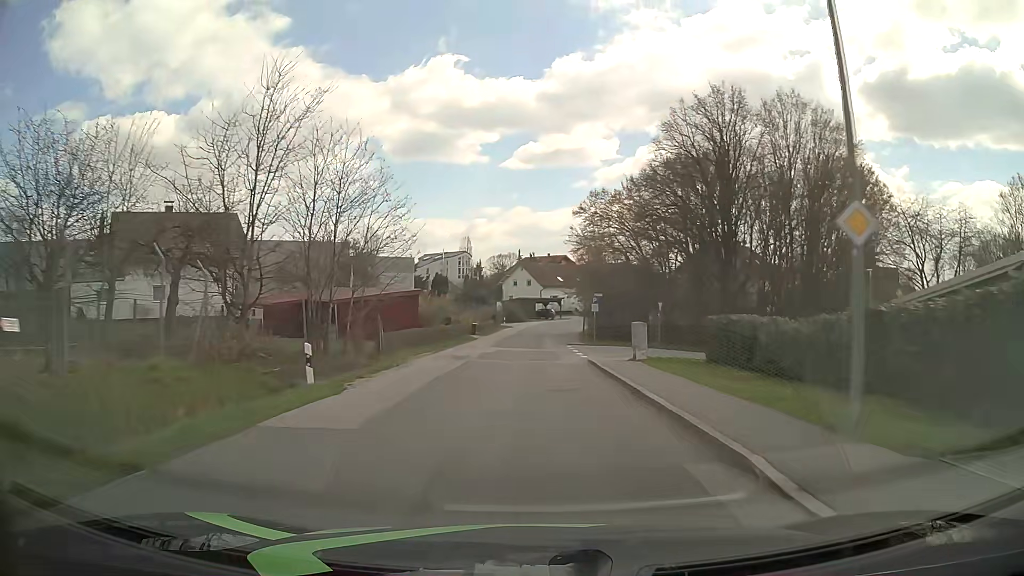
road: residential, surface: asphalt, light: Day
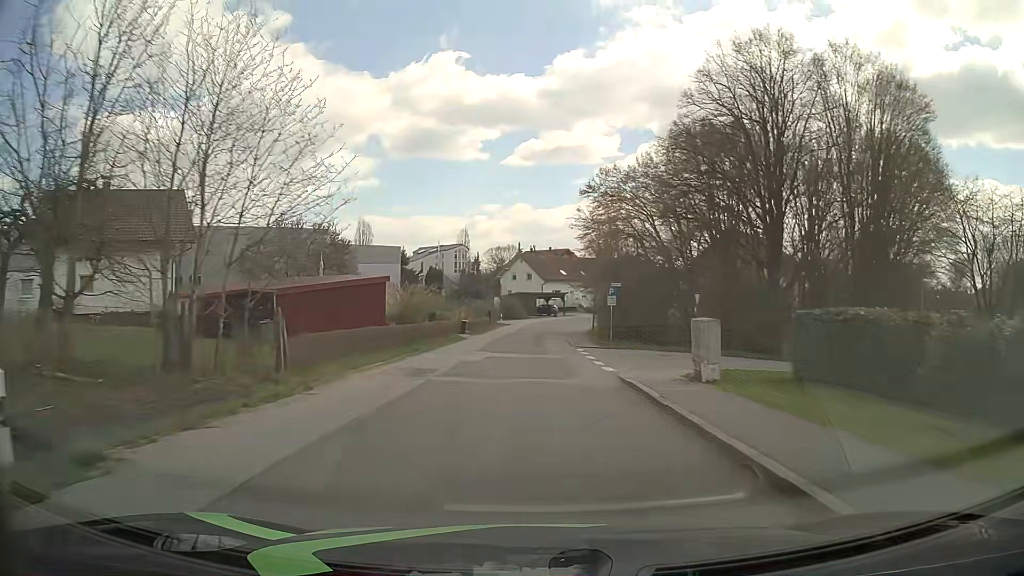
(+0.1, +8.6) m; 0°
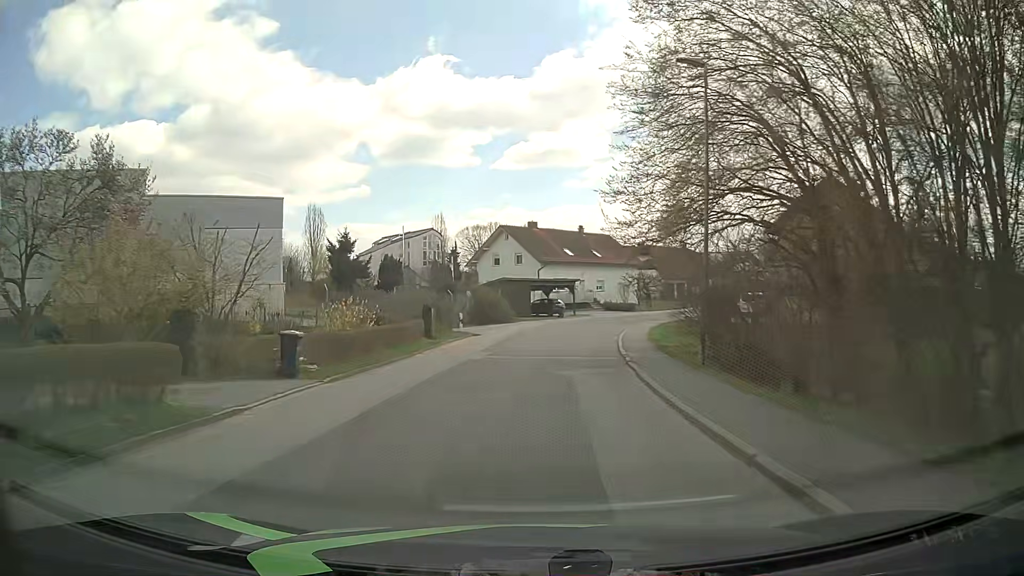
(+0.2, +32.5) m; 0°
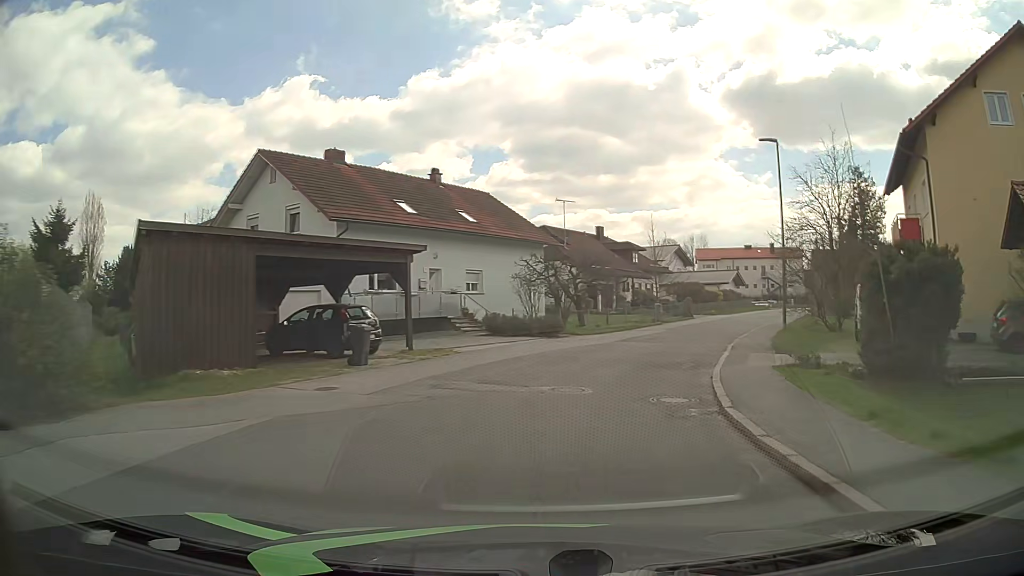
(+2.7, +37.6) m; +11°
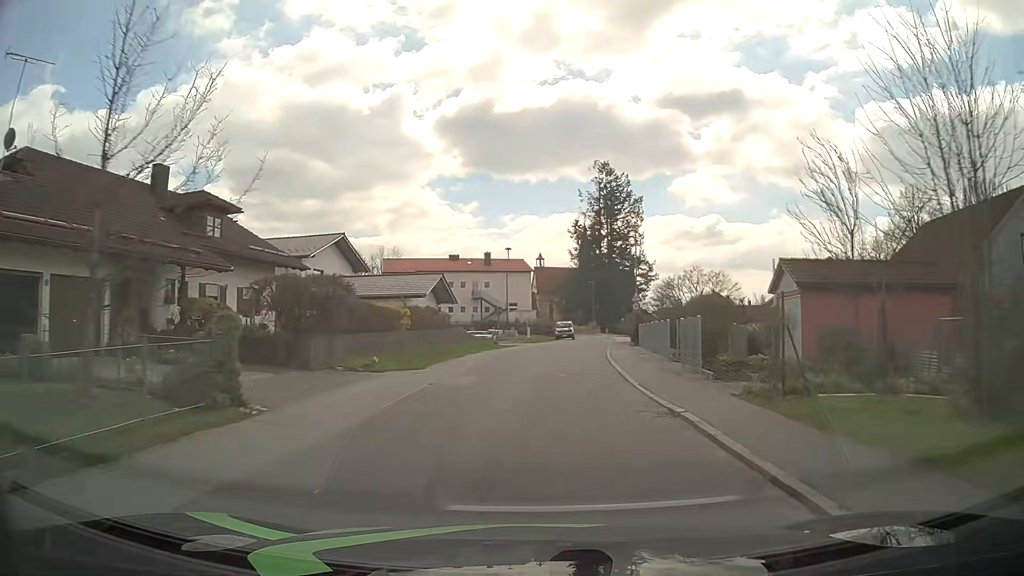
(+10.1, +34.9) m; +27°
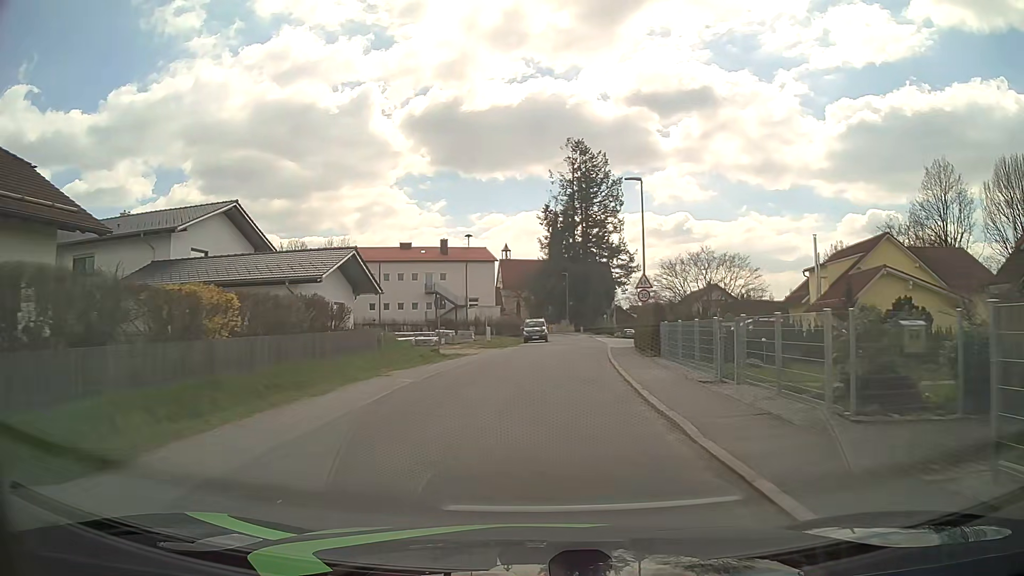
(+0.4, +14.6) m; +3°
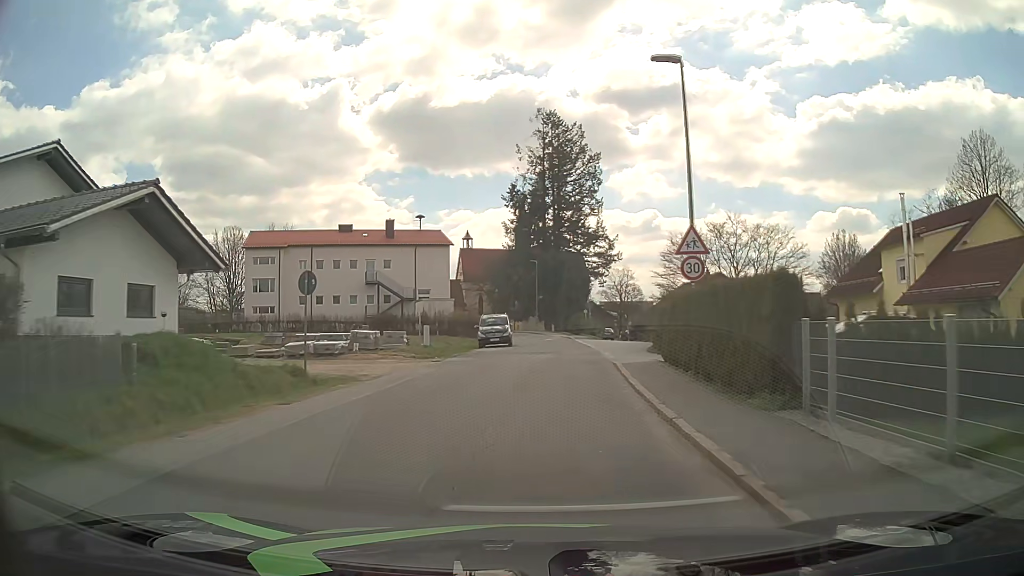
(+0.4, +14.5) m; +3°
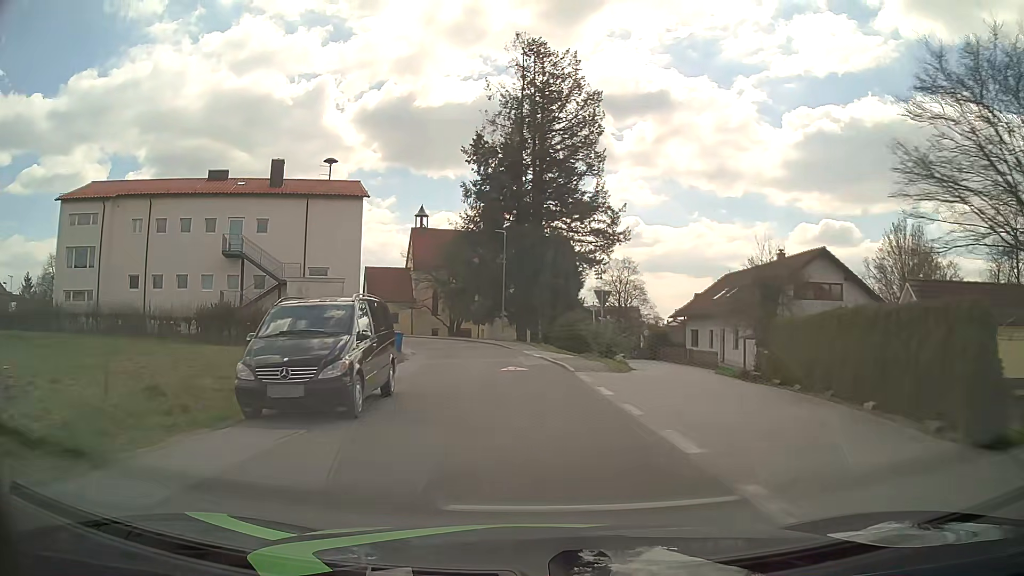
(+0.9, +27.8) m; +2°
(0, +10) (-1, +20) (-2, +30) (-3, +40) (-6, +49) (-9, +59) (-14, +68) (-19, +76) (-25, +84) (-32, +91) m
